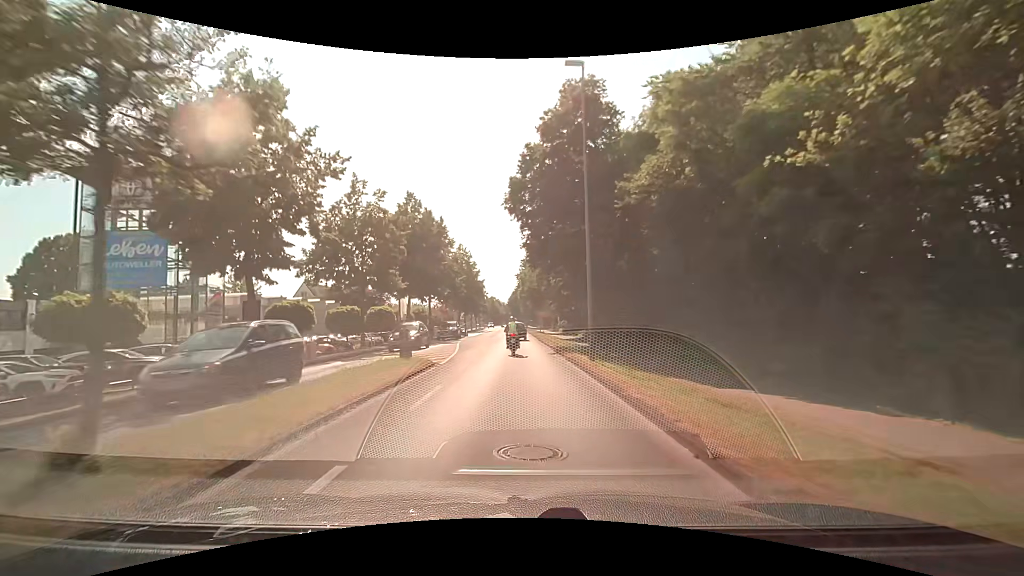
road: secondary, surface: asphalt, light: Day
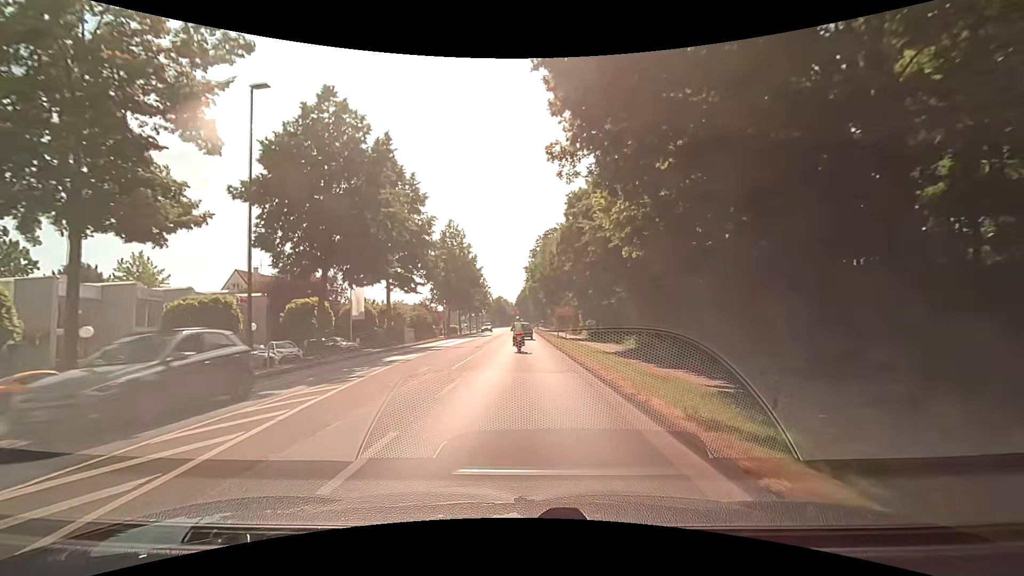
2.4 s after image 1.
(-0.3, +23.3) m; -1°
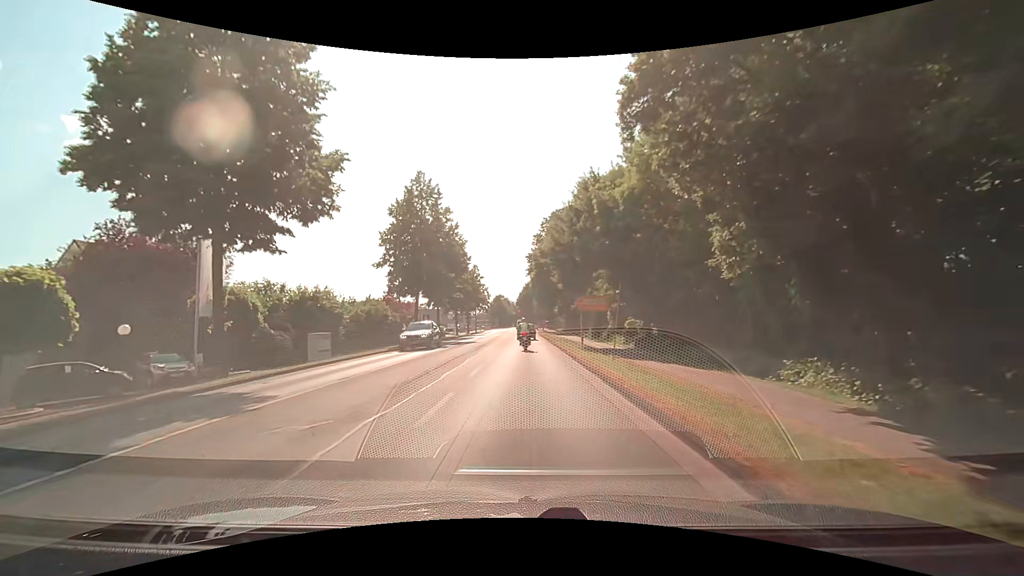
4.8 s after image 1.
(-0.1, +23.1) m; 0°
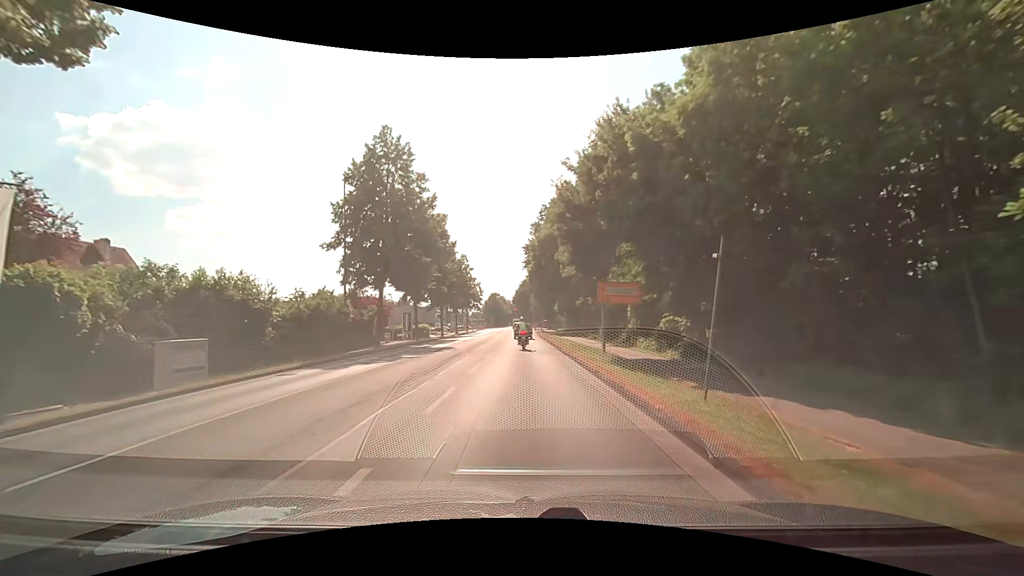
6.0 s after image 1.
(0.0, +11.2) m; 0°
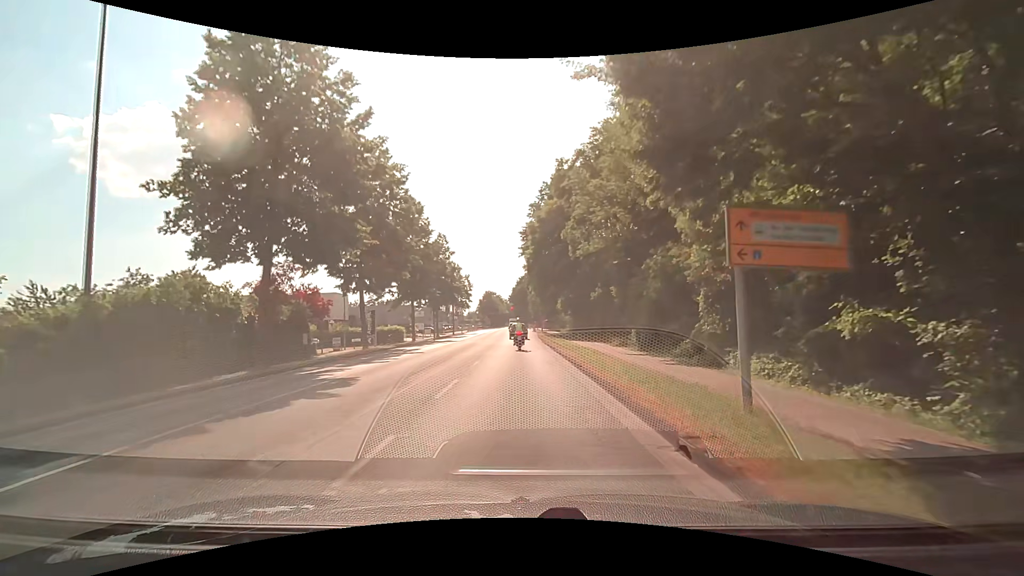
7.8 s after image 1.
(+0.1, +16.4) m; +1°
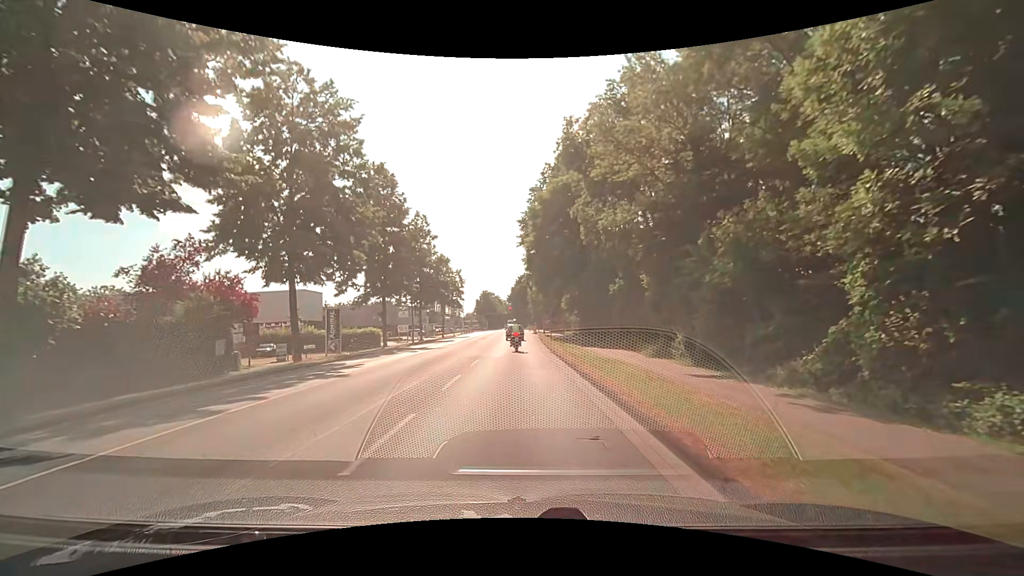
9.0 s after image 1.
(0.0, +10.5) m; 0°
